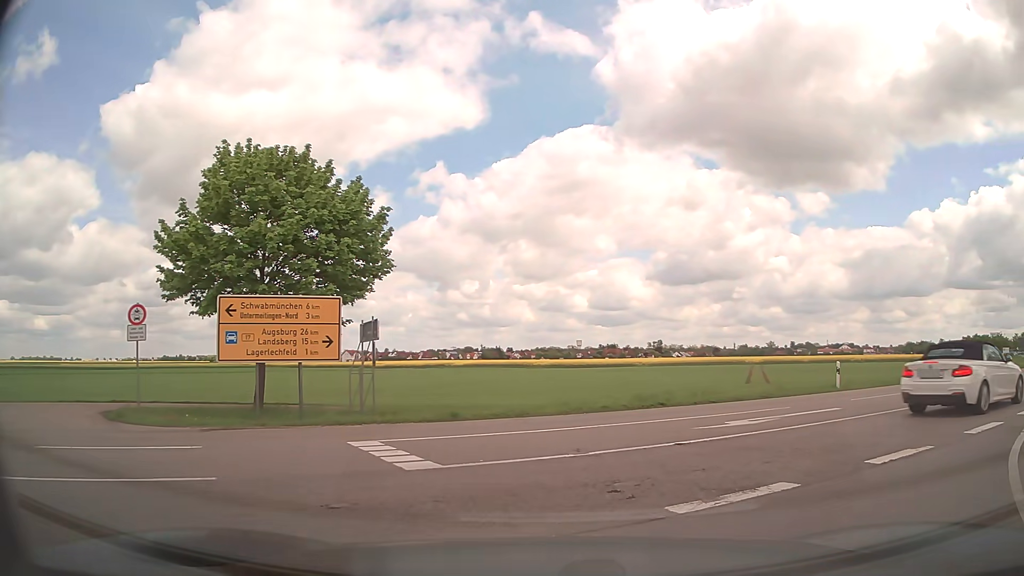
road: tertiary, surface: asphalt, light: Day
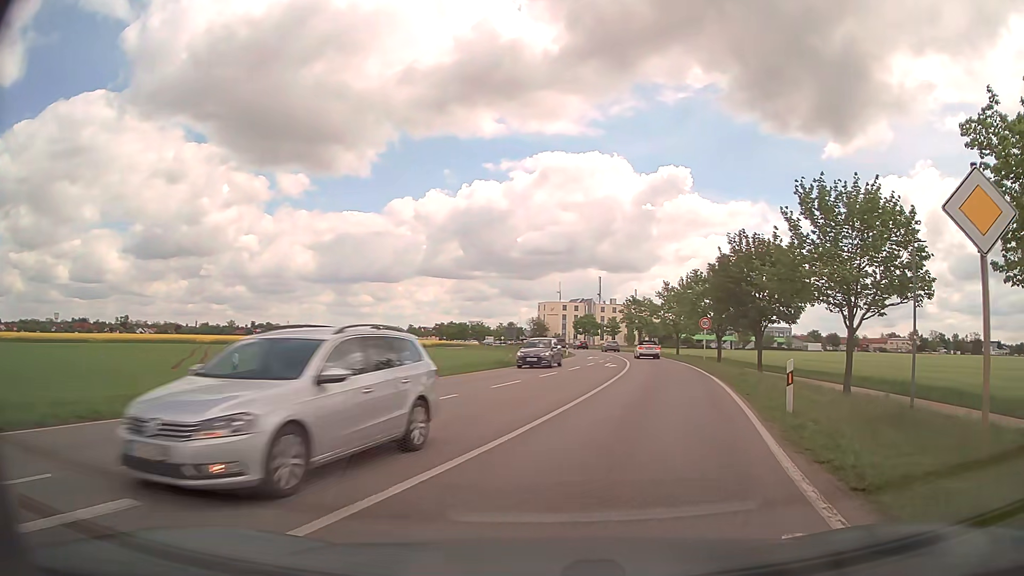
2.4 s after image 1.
(+4.6, +9.8) m; +46°
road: secondary
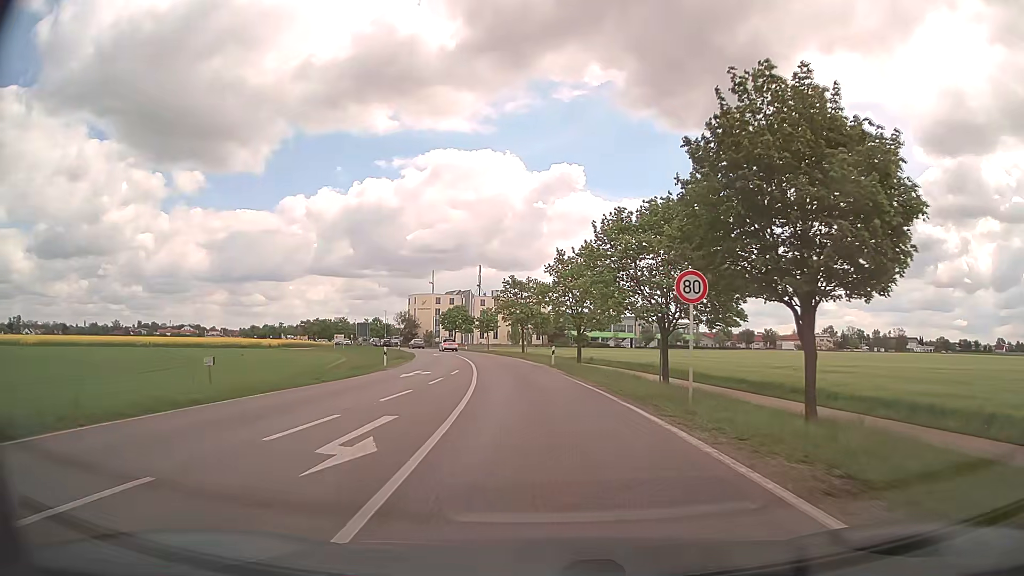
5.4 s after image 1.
(+4.6, +29.1) m; +10°
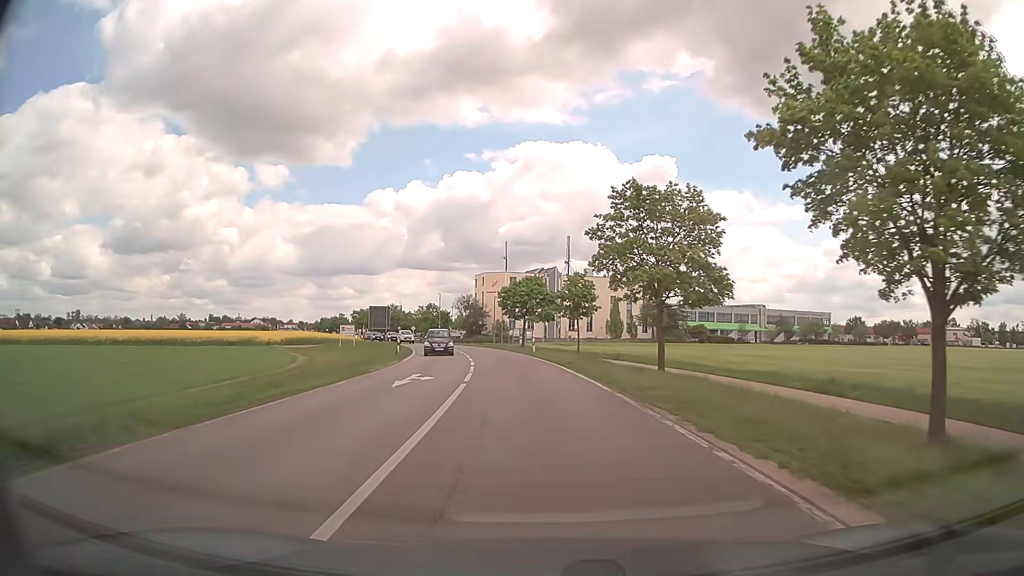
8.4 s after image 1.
(-3.1, +42.4) m; -8°
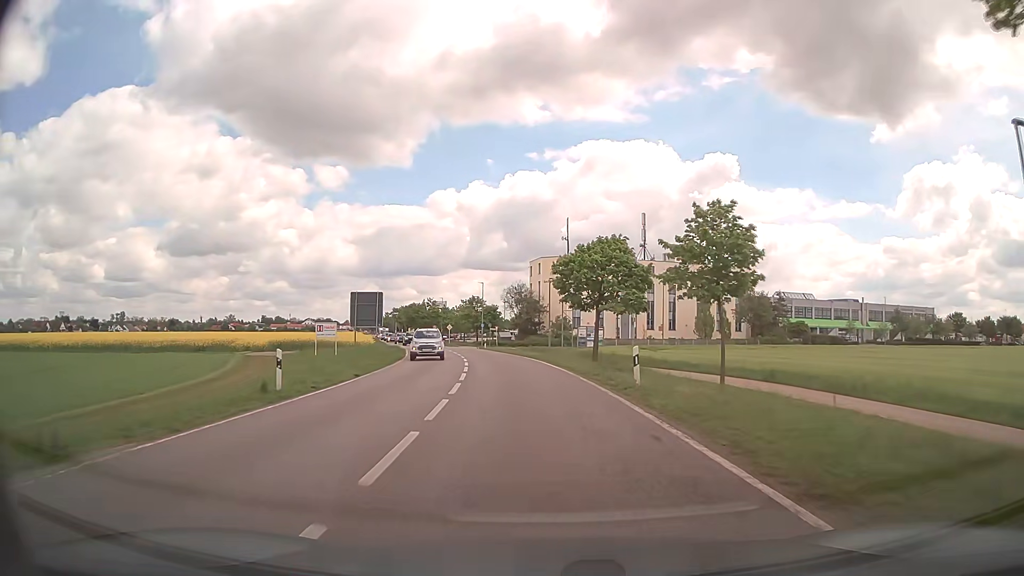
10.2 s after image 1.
(-1.2, +26.4) m; -5°
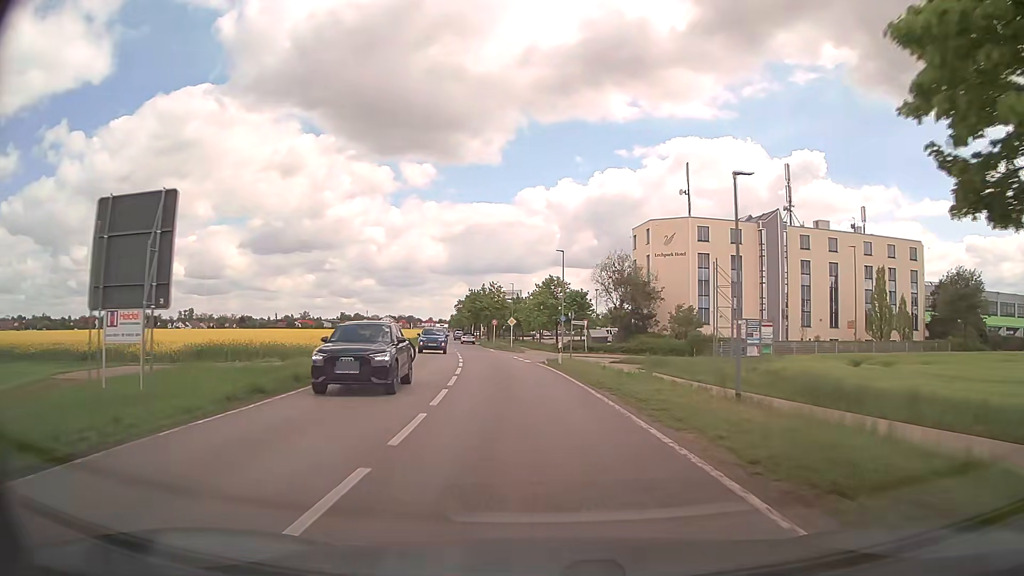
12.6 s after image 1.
(-2.2, +33.8) m; -7°
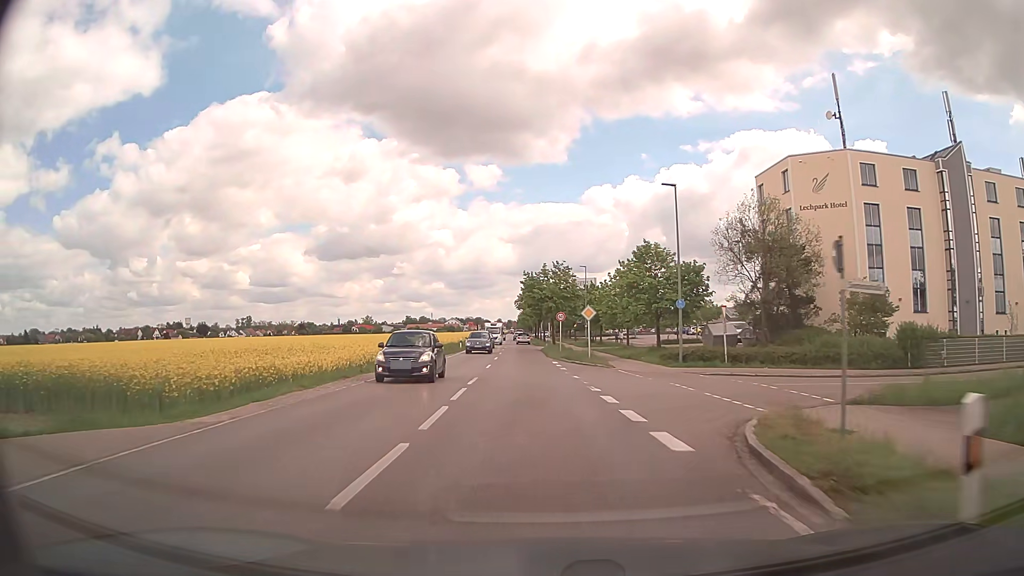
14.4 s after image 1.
(-1.5, +25.3) m; -6°
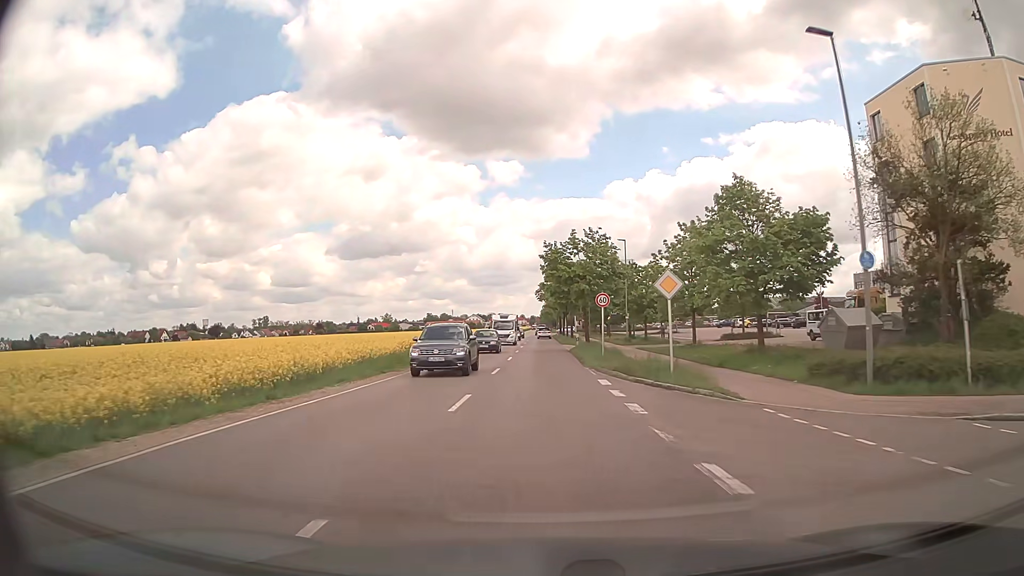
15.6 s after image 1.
(-0.3, +17.2) m; -2°
(0, +10) (0, +20) (0, +30) (0, +40) (0, +50) (0, +60) (-1, +70) (-1, +80) (-1, +90) (-1, +100) m
